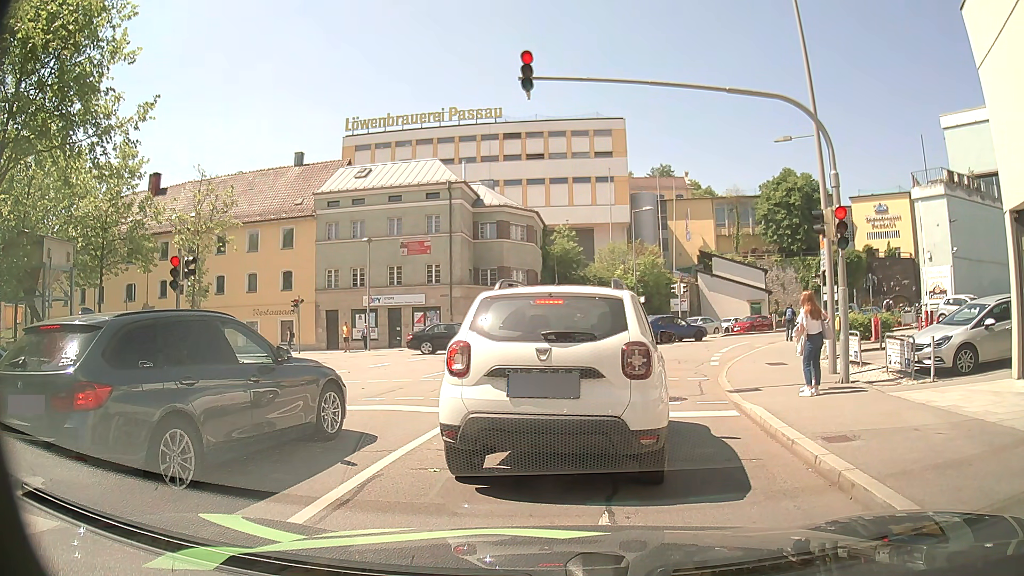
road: residential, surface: asphalt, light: Day
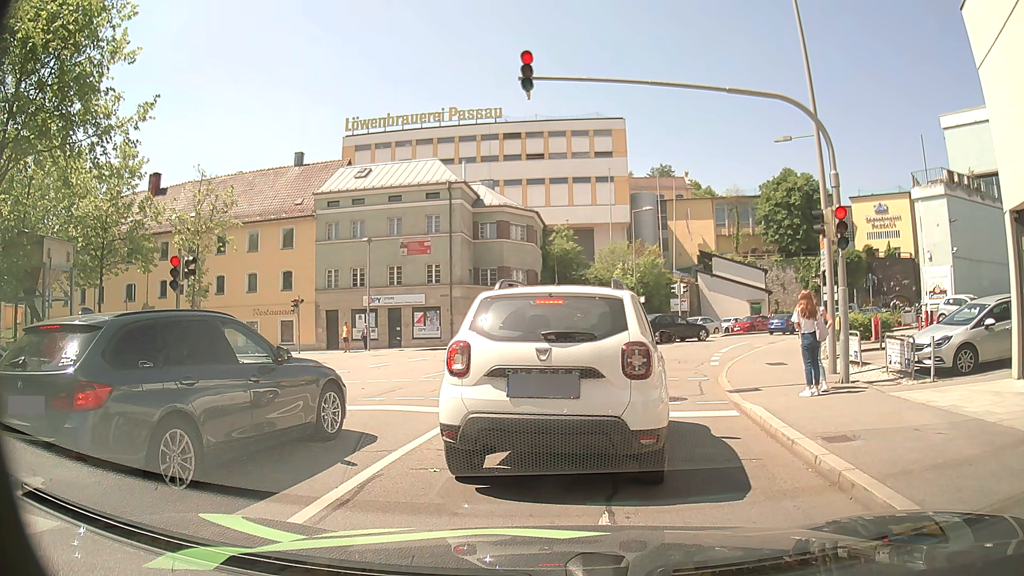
(0.0, 0.0) m; 0°
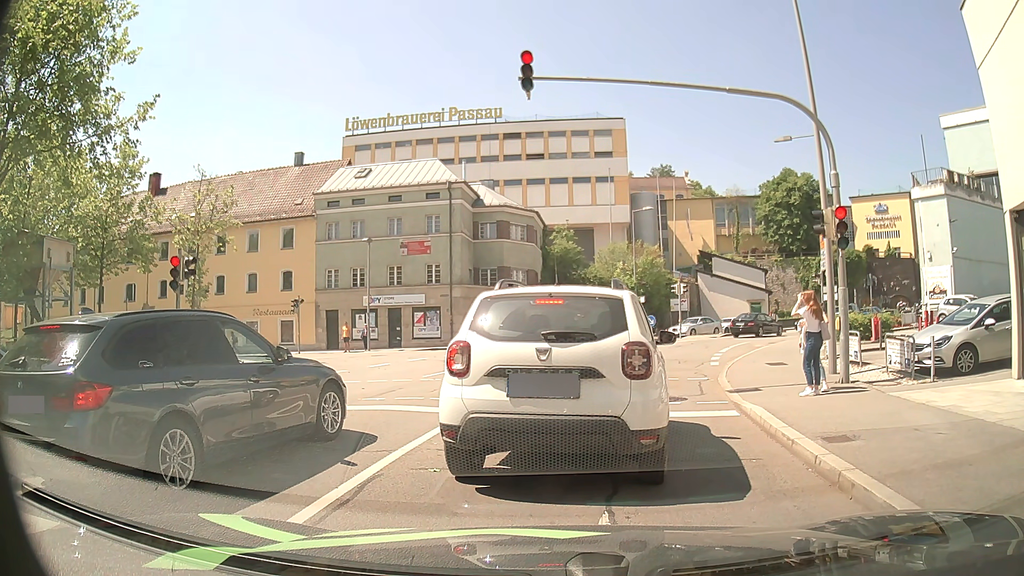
(0.0, 0.0) m; 0°
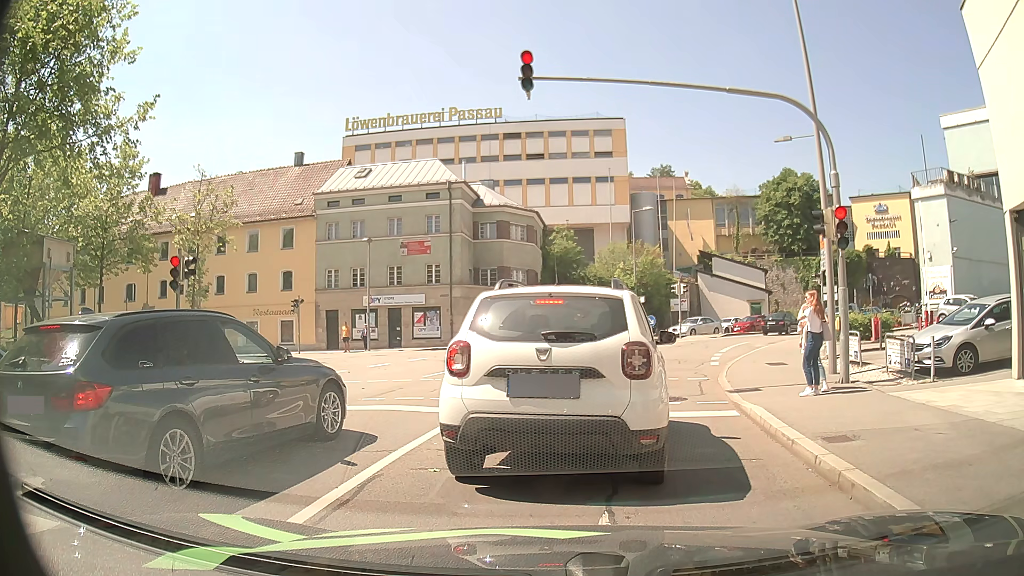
(0.0, 0.0) m; 0°
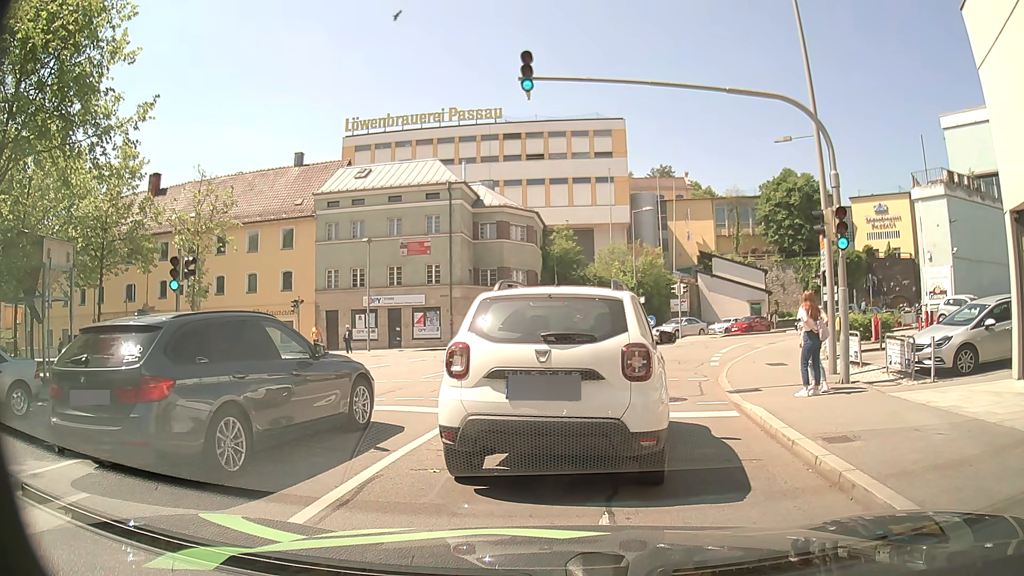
(0.0, 0.0) m; 0°
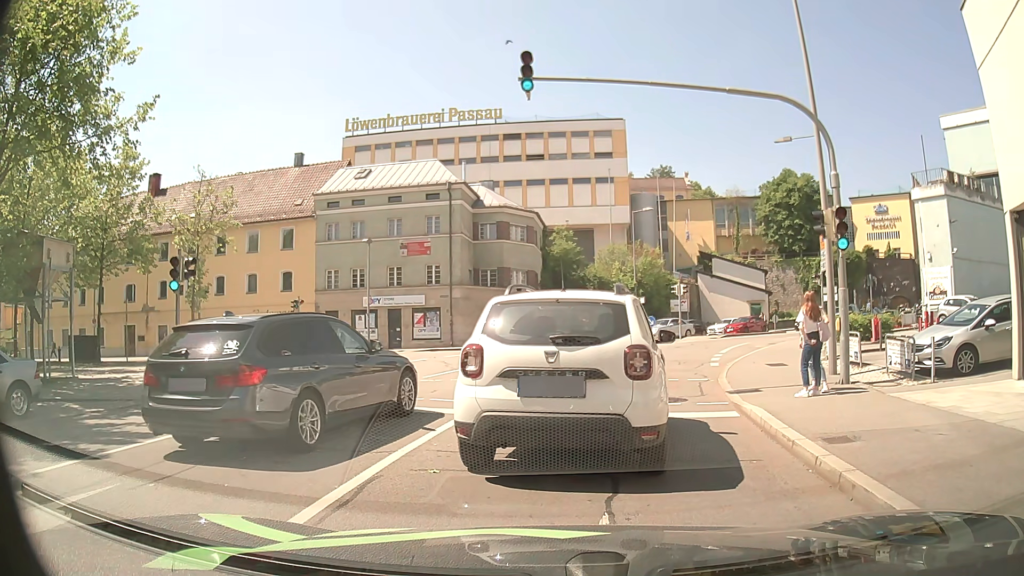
(0.0, 0.0) m; 0°
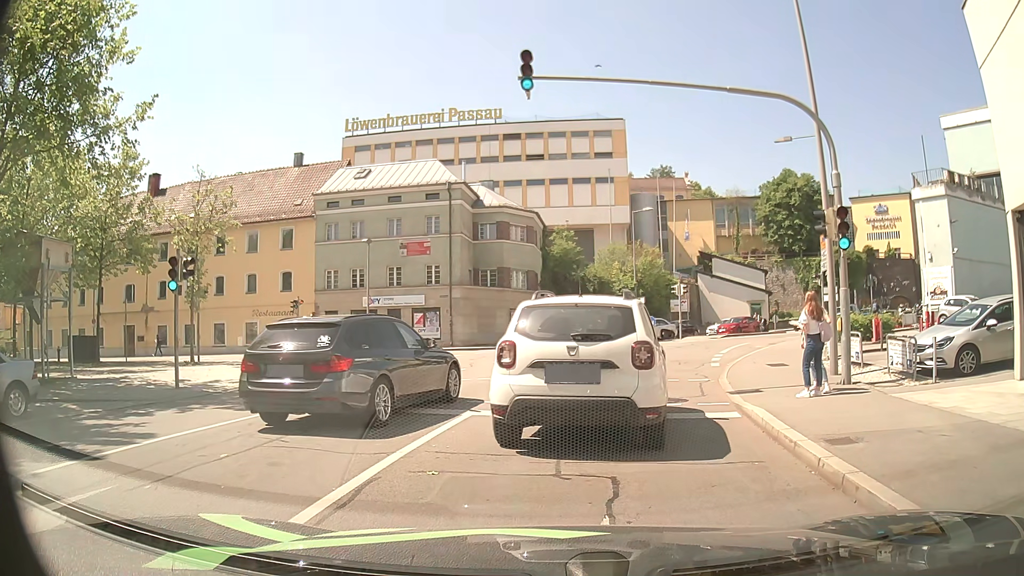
(0.0, 0.0) m; 0°
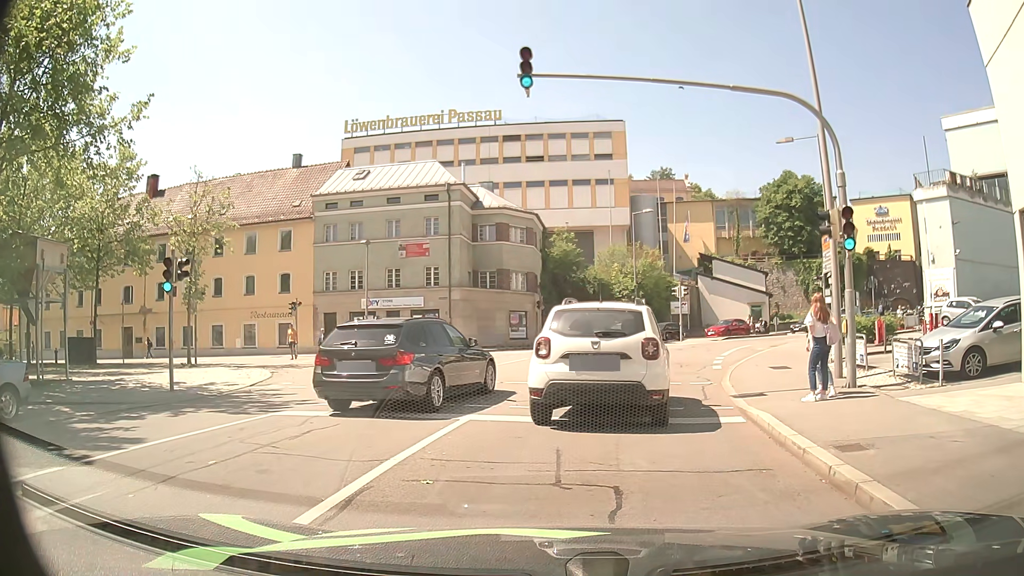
(0.0, +0.3) m; 0°
